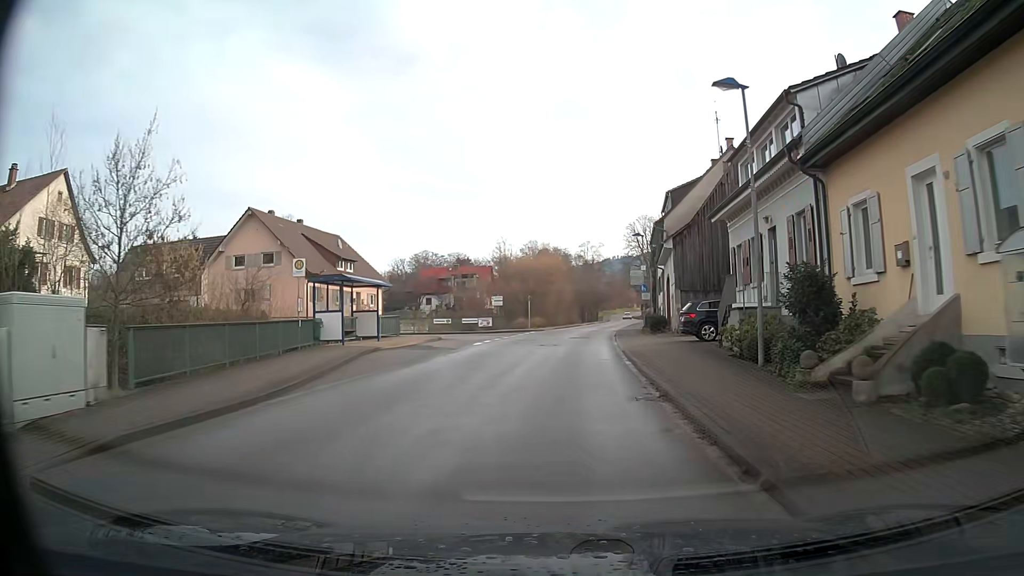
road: secondary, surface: asphalt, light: Day
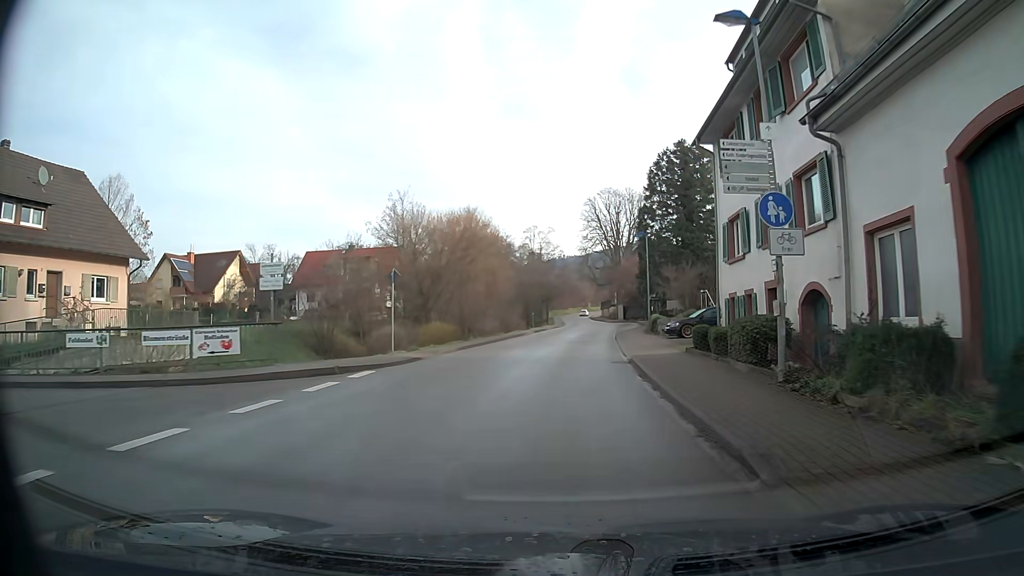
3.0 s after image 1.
(+1.3, +34.4) m; +4°
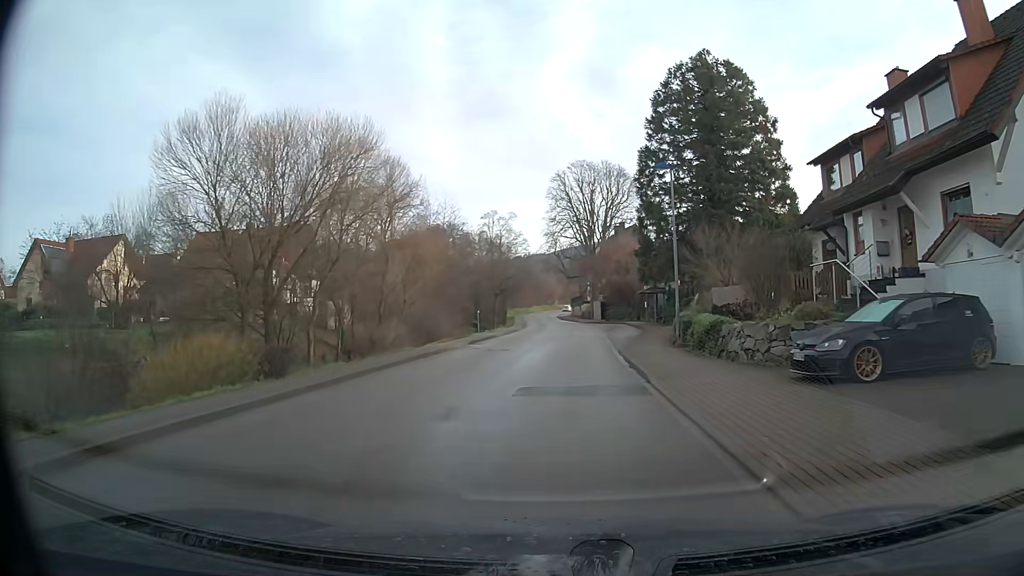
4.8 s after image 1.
(+0.6, +20.9) m; +3°
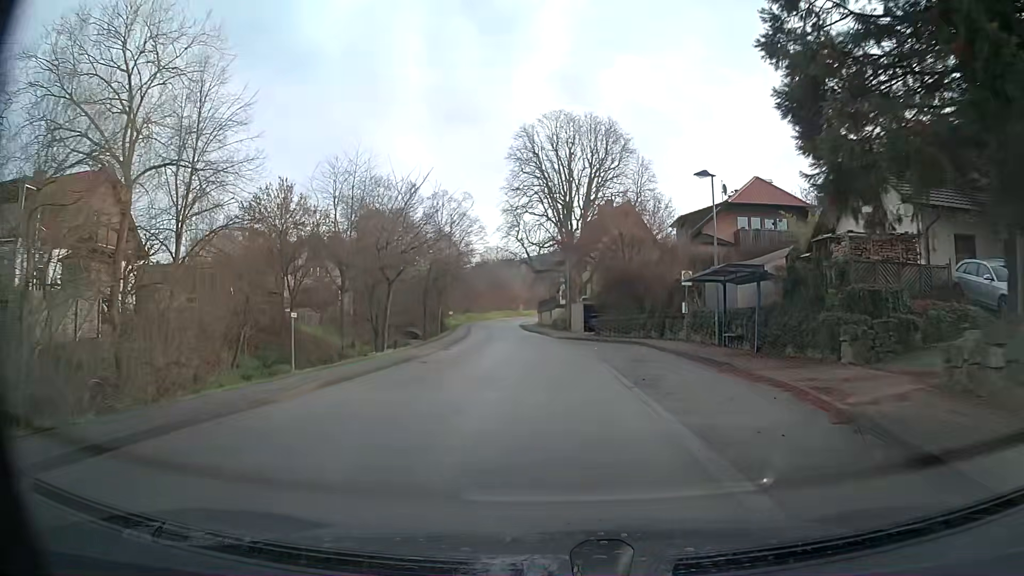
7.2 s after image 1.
(+0.7, +28.3) m; +2°
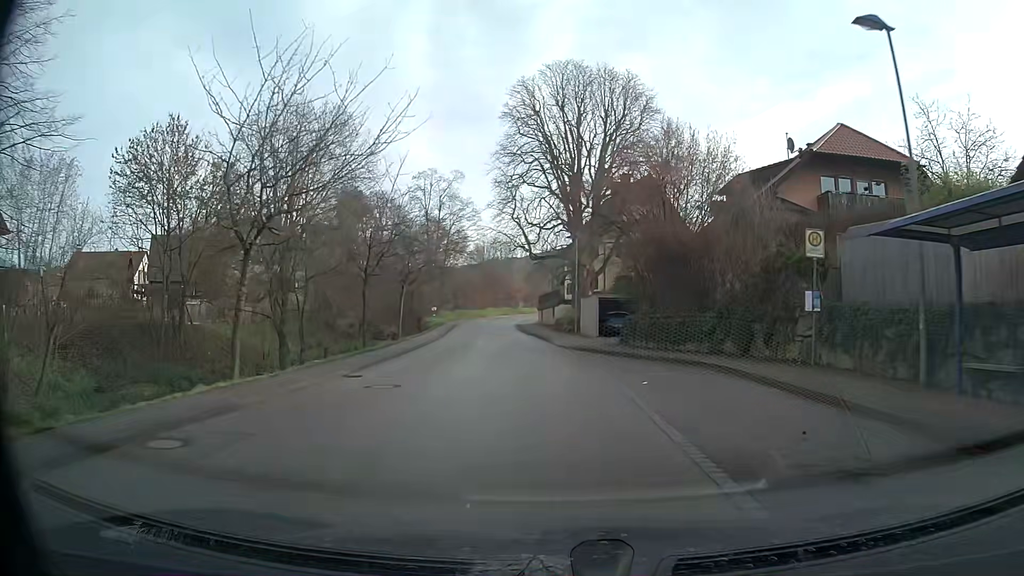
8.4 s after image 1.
(-0.1, +14.4) m; -1°
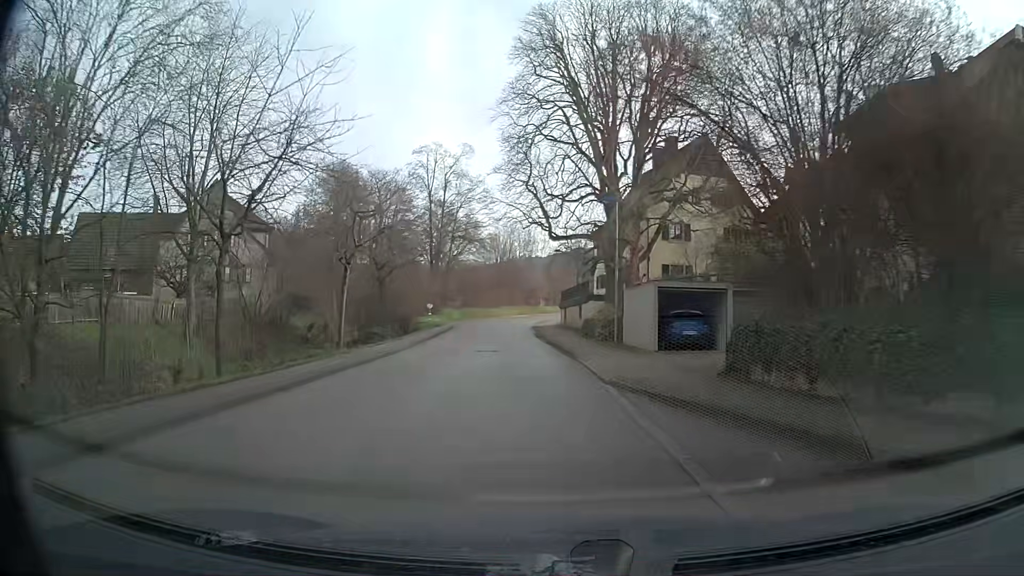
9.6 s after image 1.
(-0.3, +14.6) m; -3°
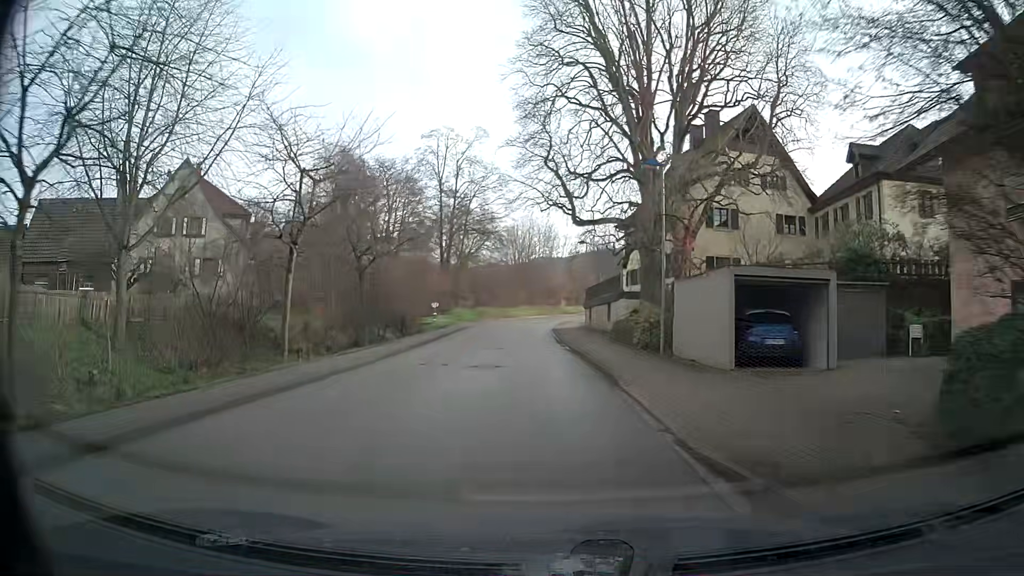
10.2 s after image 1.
(-0.1, +7.3) m; -2°
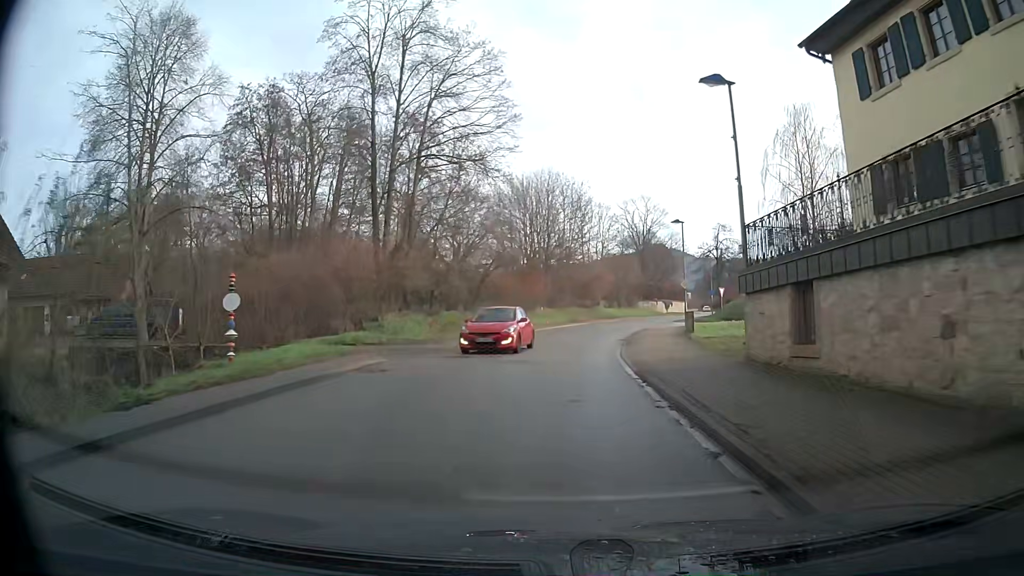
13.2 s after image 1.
(-0.9, +36.5) m; -1°
